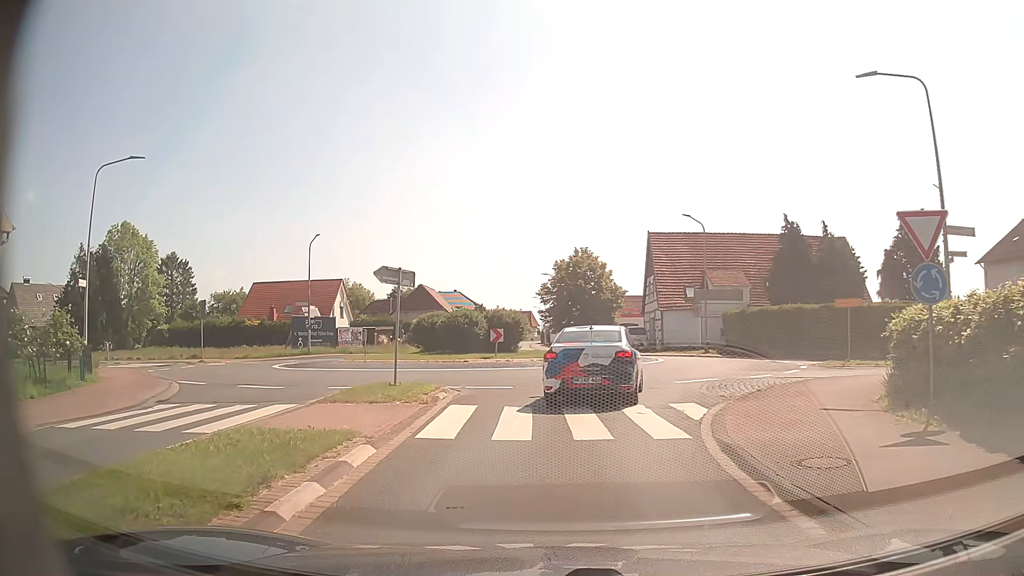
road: primary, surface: asphalt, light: Day
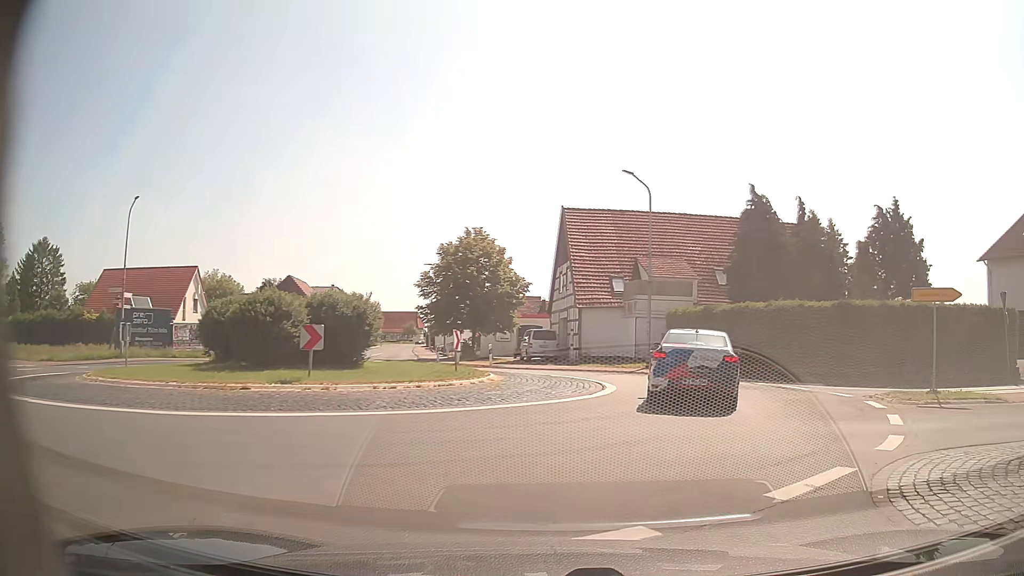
(+0.3, +13.1) m; +9°
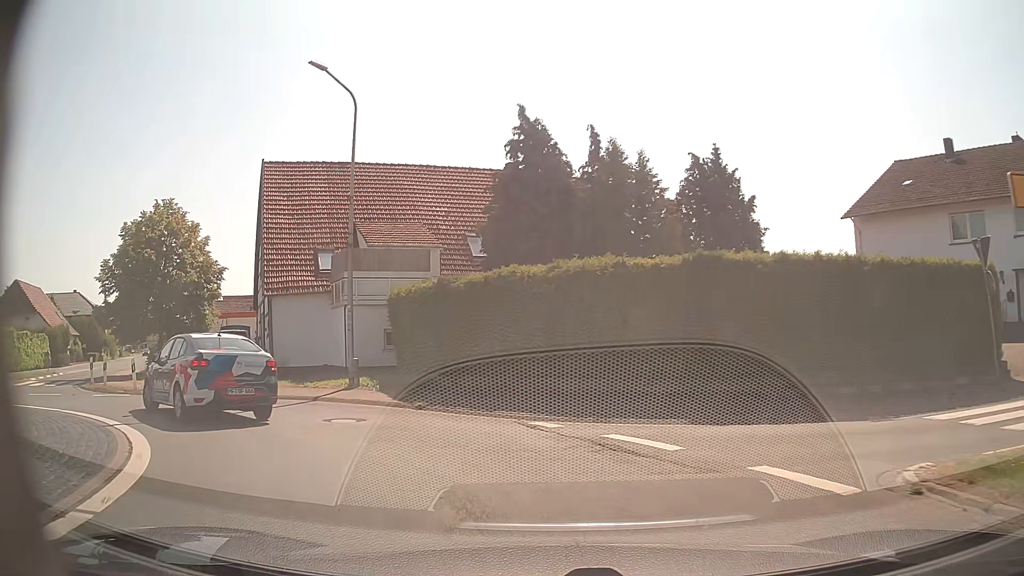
(+3.1, +12.1) m; +21°
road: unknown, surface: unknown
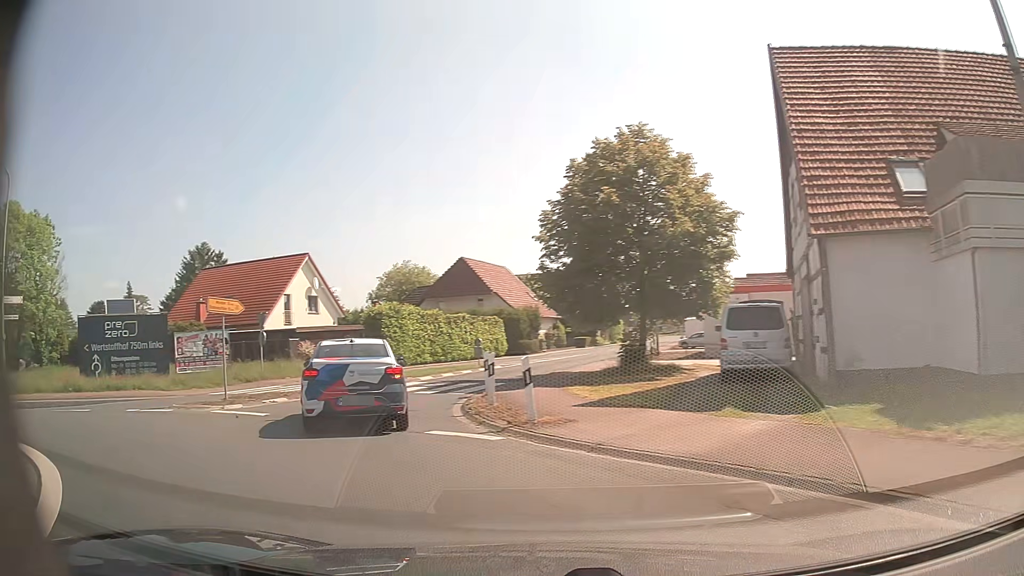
(-4.2, +11.3) m; -45°
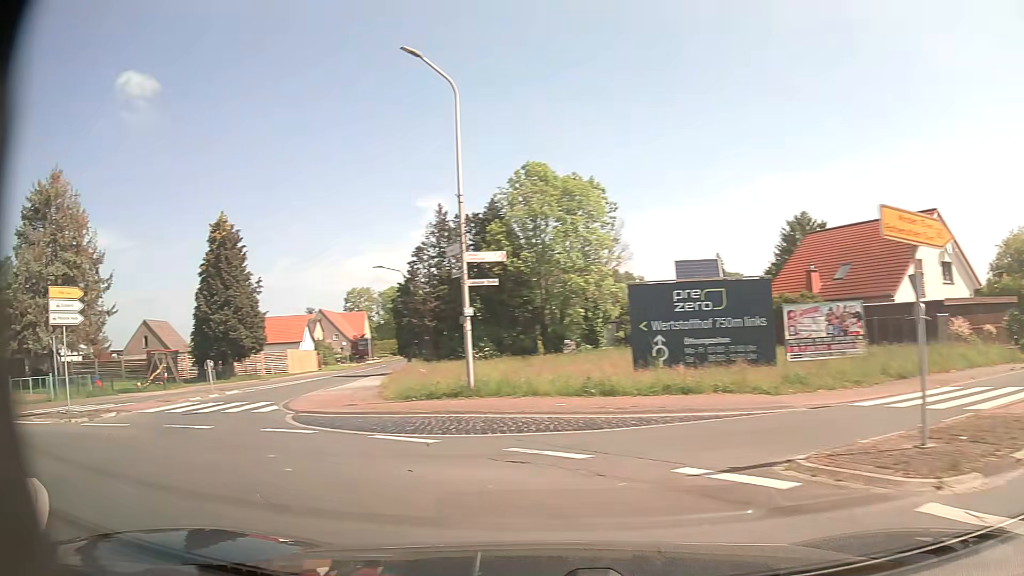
(-4.3, +9.3) m; -51°
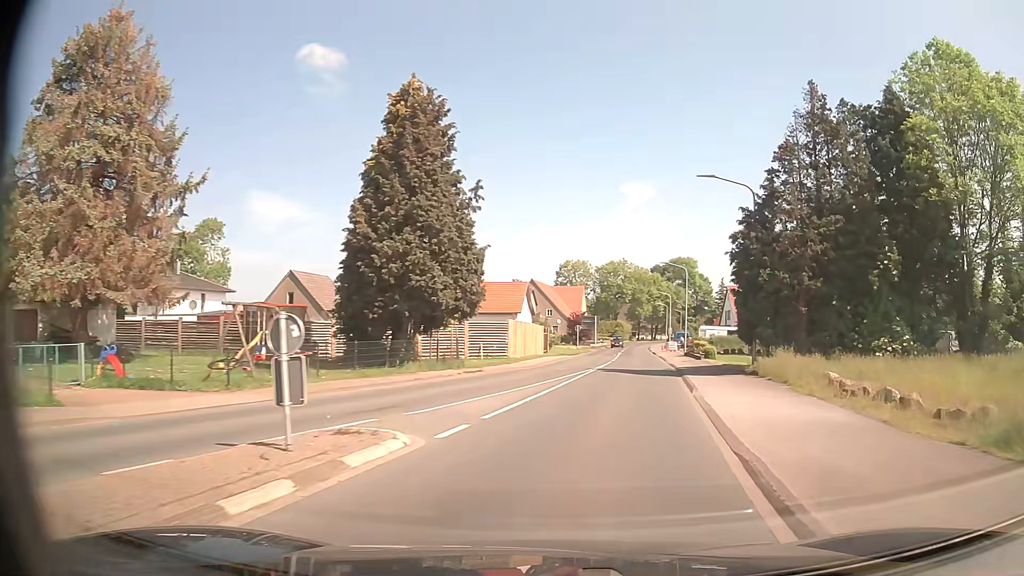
(-10.5, +21.1) m; -18°
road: secondary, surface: asphalt
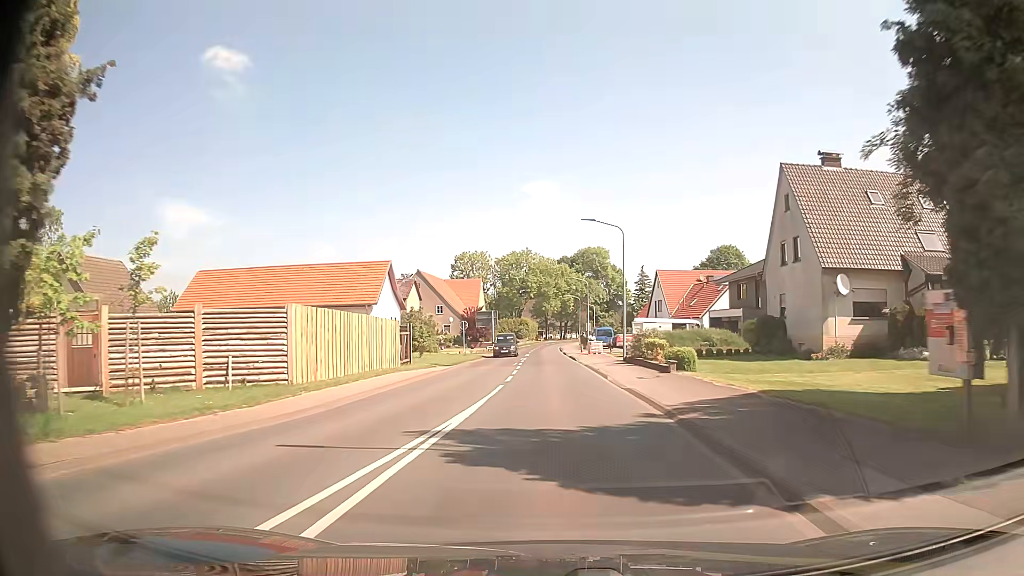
(+2.2, +20.2) m; +8°
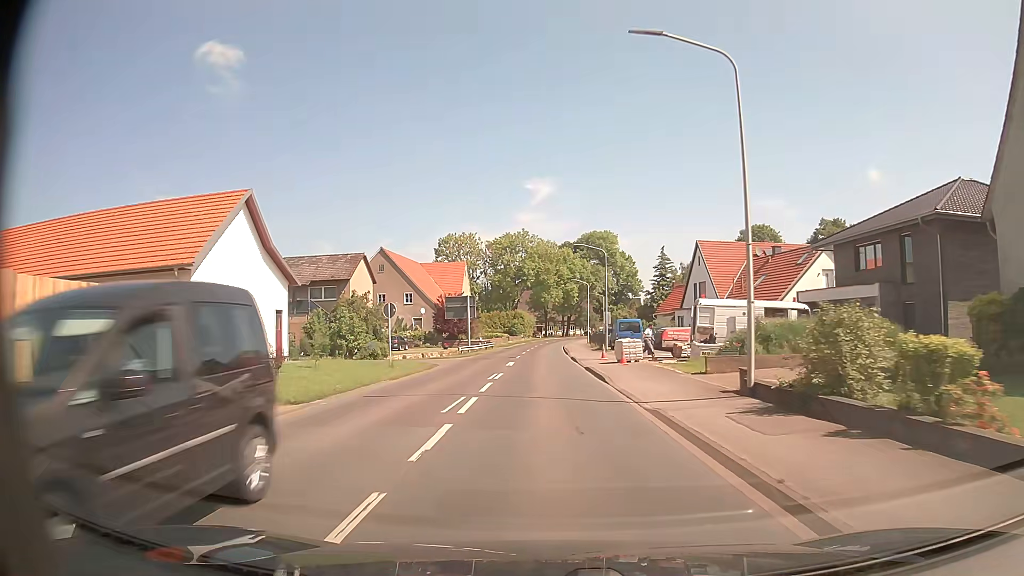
(0.0, +23.1) m; 0°
(0, +10) (0, +20) (0, +30) (0, +40) (0, +50) (0, +60) (0, +70) (0, +80) (+1, +90) (+2, +100) m
